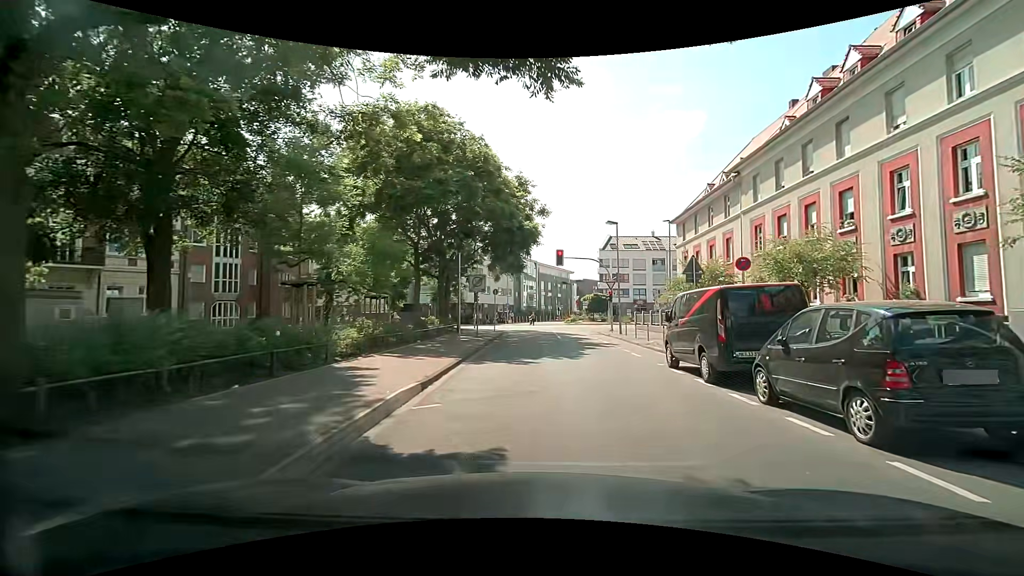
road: residential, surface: asphalt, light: Day
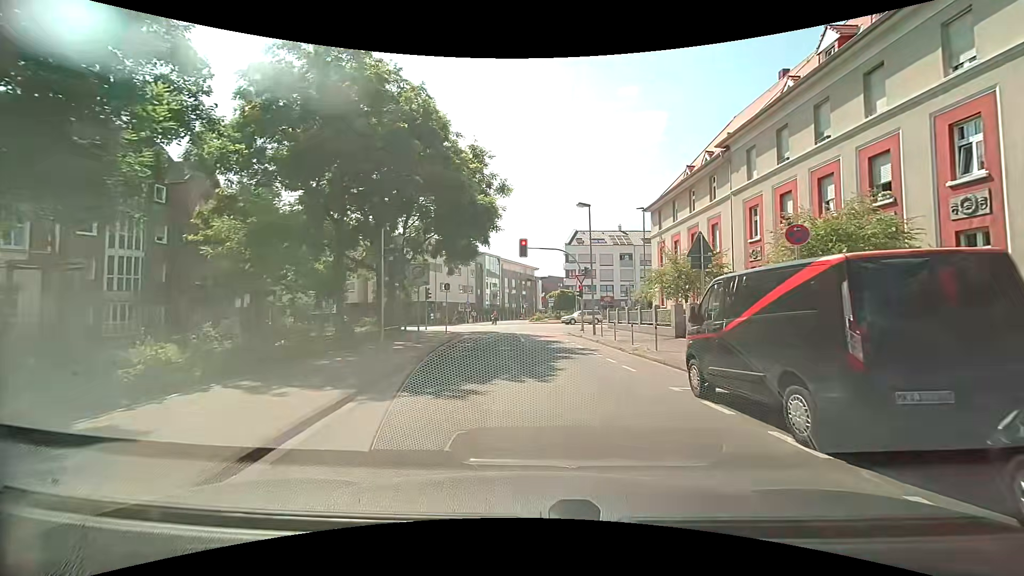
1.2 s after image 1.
(+0.2, +5.3) m; +2°
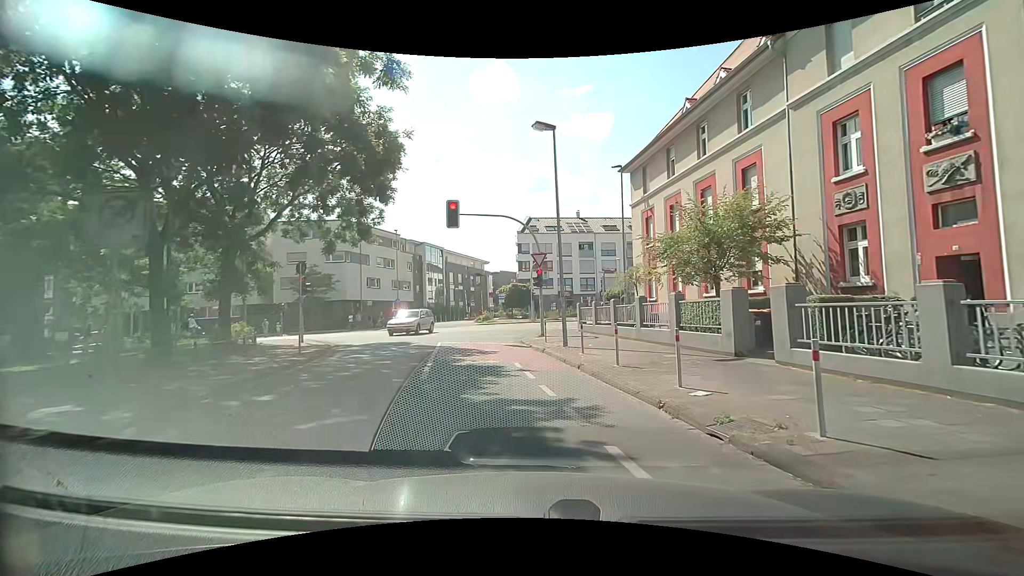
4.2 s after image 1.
(+1.1, +12.2) m; +6°
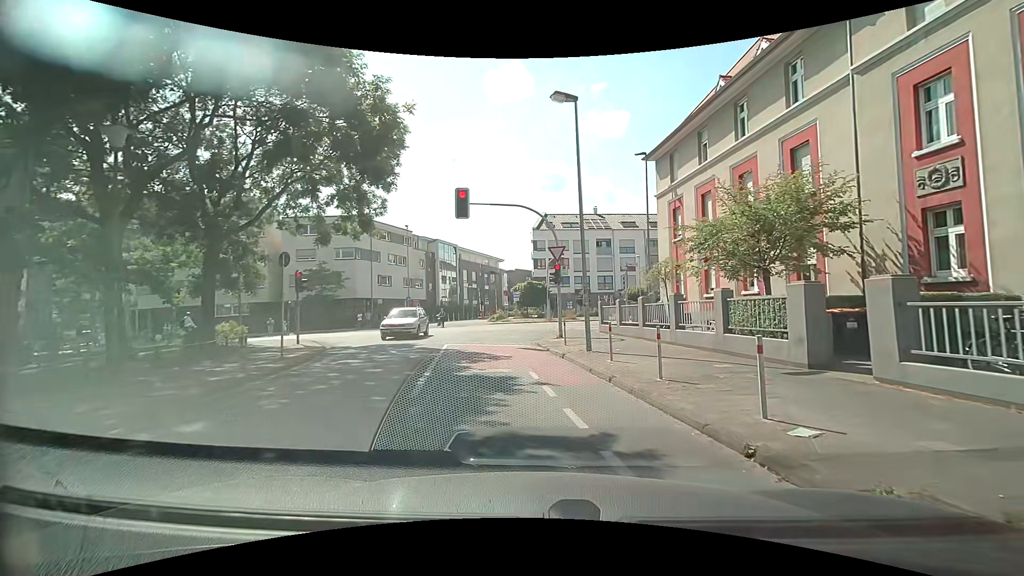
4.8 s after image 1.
(0.0, +2.2) m; -2°
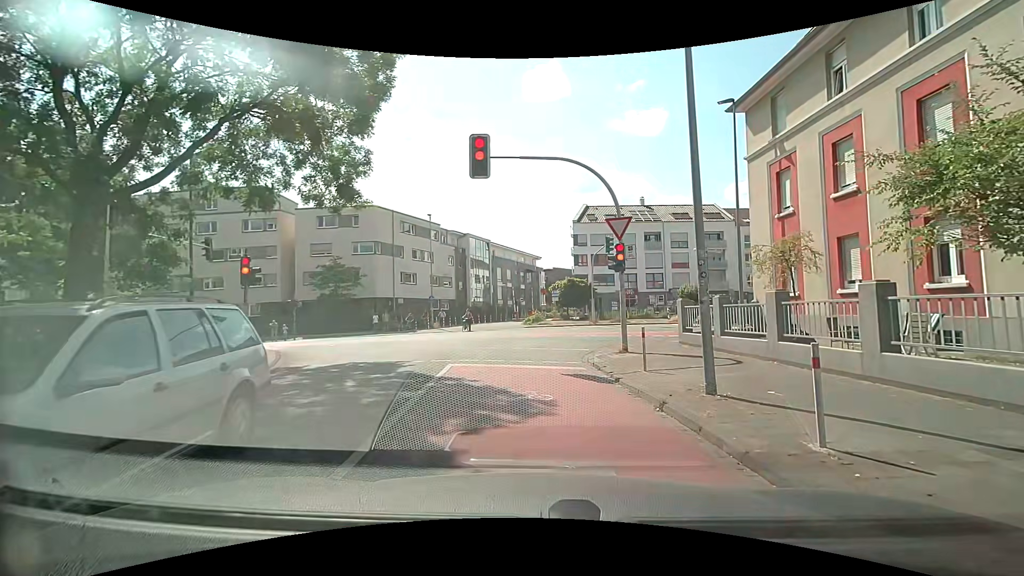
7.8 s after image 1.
(-0.2, +6.8) m; -3°
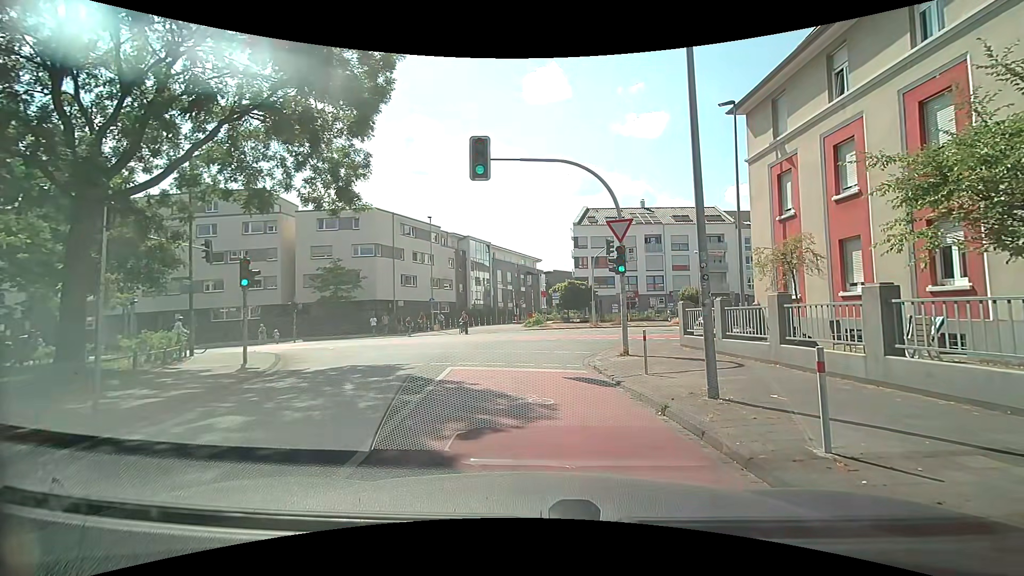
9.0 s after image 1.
(0.0, +0.1) m; 0°
